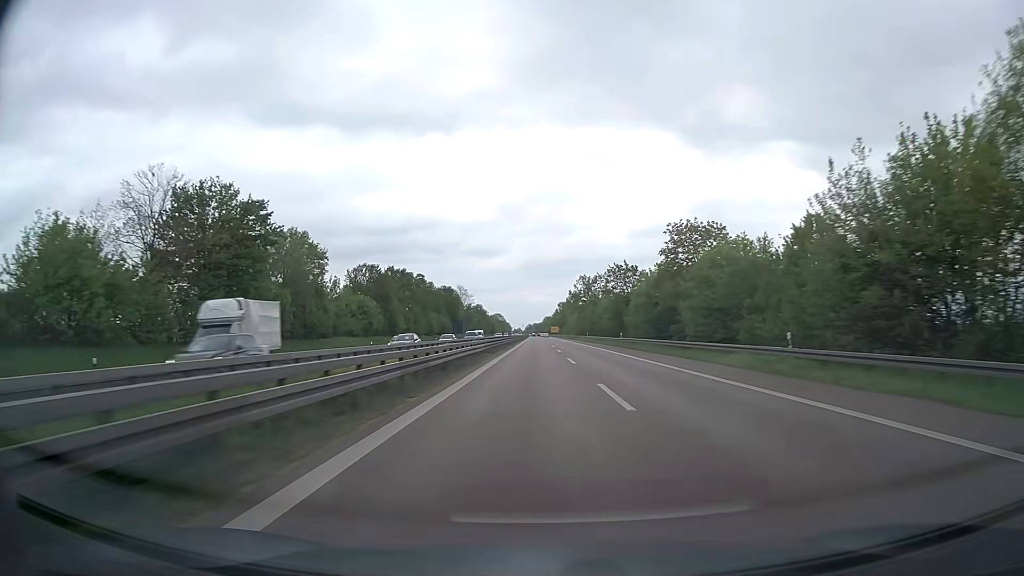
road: trunk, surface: asphalt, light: Day
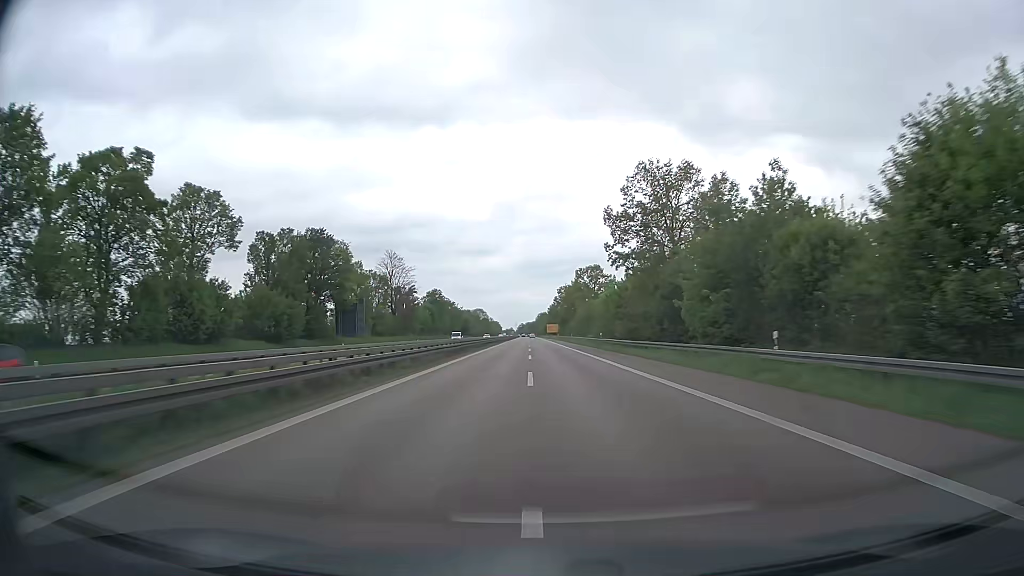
(+0.4, +102.2) m; 0°
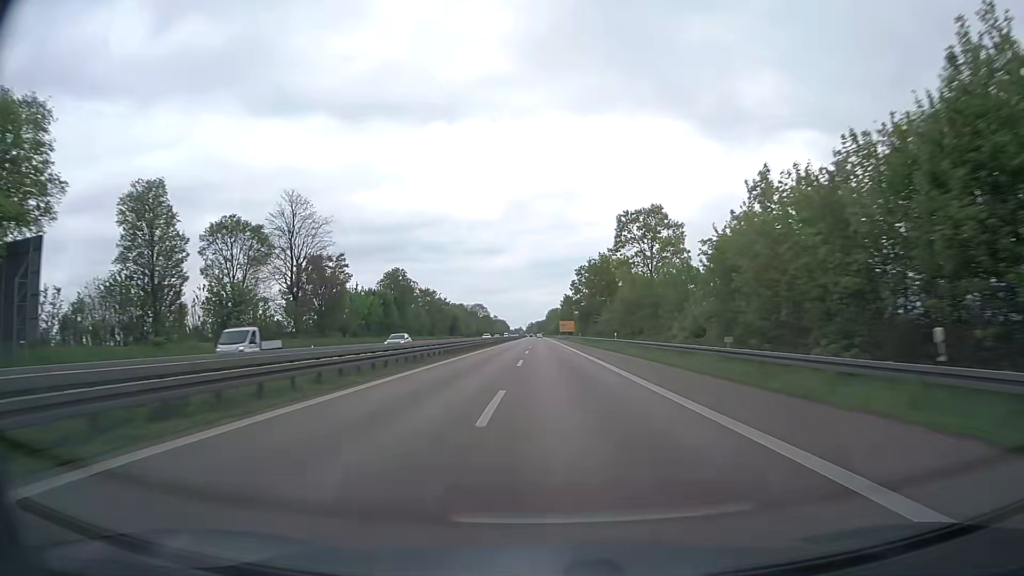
(-0.5, +61.2) m; -1°
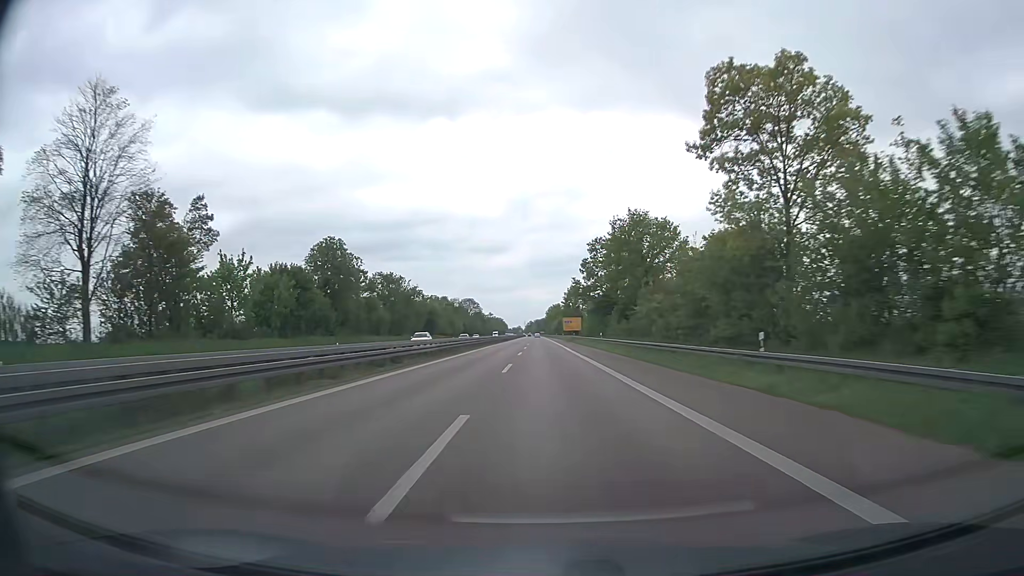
(+0.1, +40.8) m; 0°
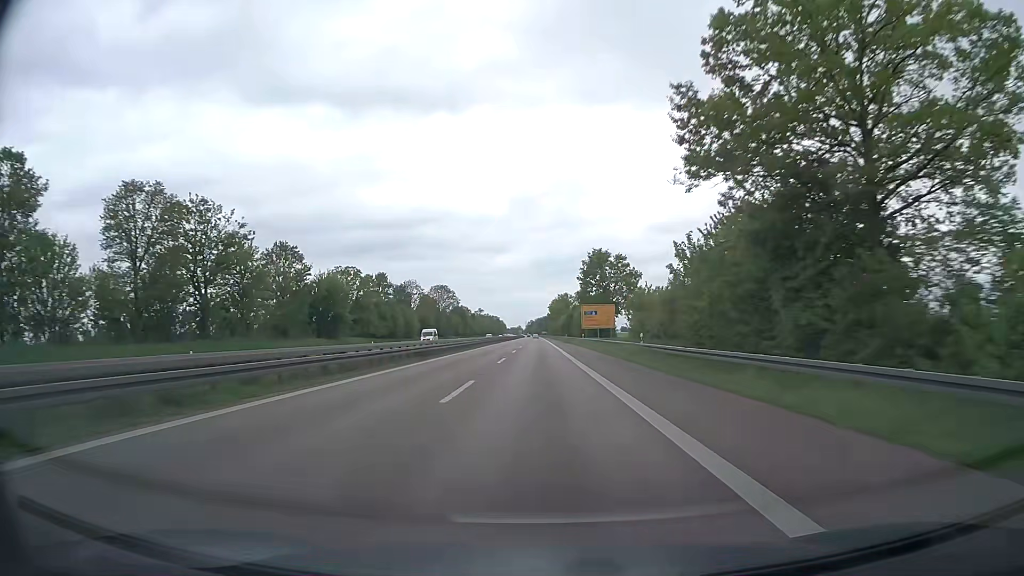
(0.0, +81.6) m; 0°
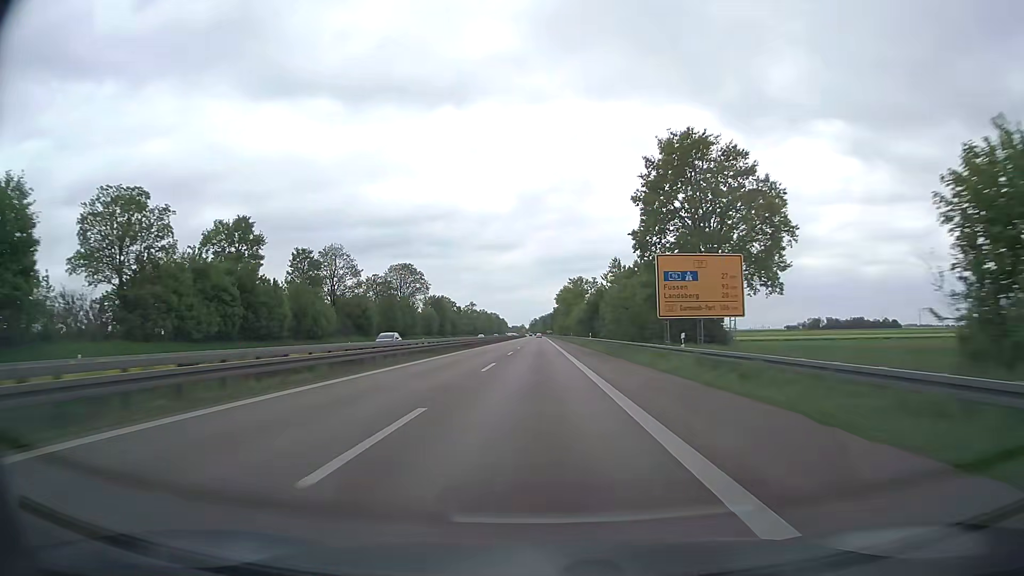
(-0.3, +61.3) m; 0°
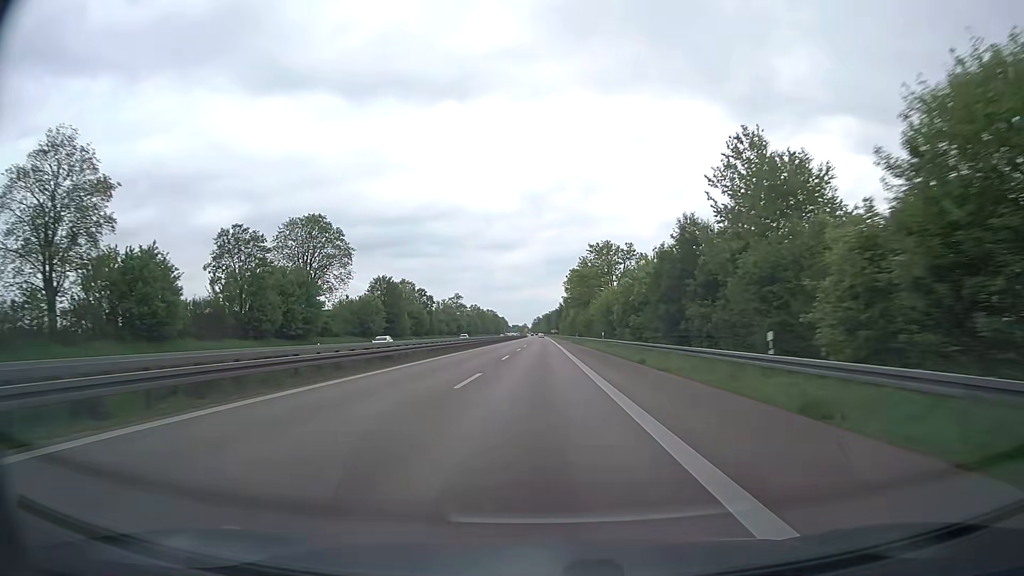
(-0.2, +61.3) m; 0°
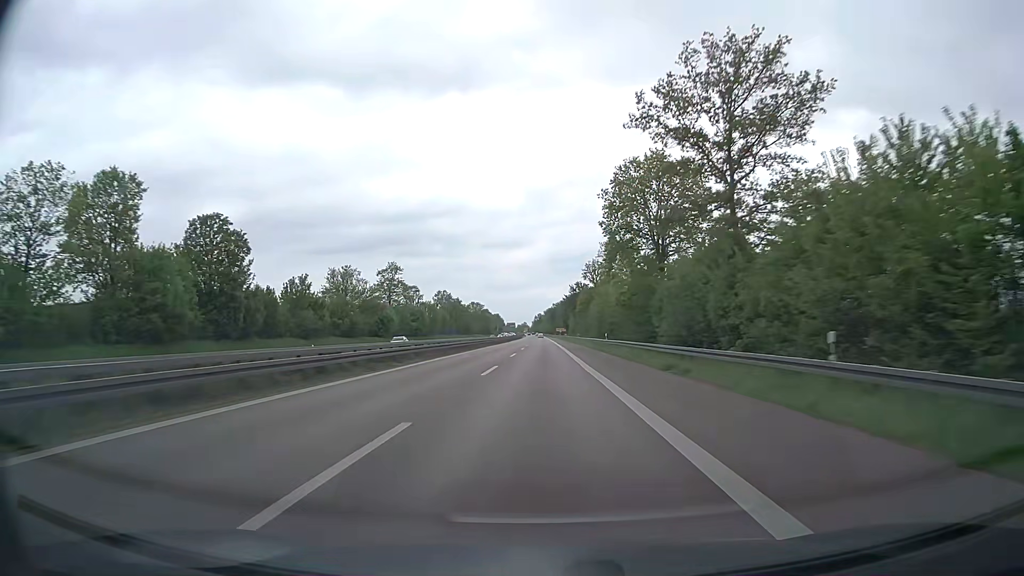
(+0.1, +102.3) m; 0°
(0, +10) (0, +20) (0, +30) (0, +40) (0, +50) (0, +60) (0, +70) (0, +80) (0, +90) (0, +100) m
